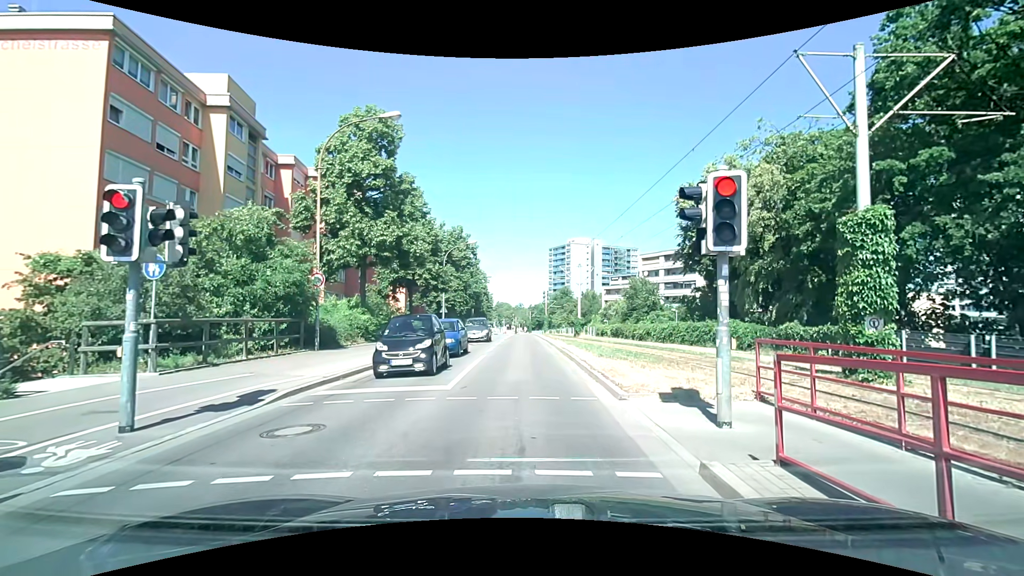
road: tertiary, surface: asphalt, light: Day
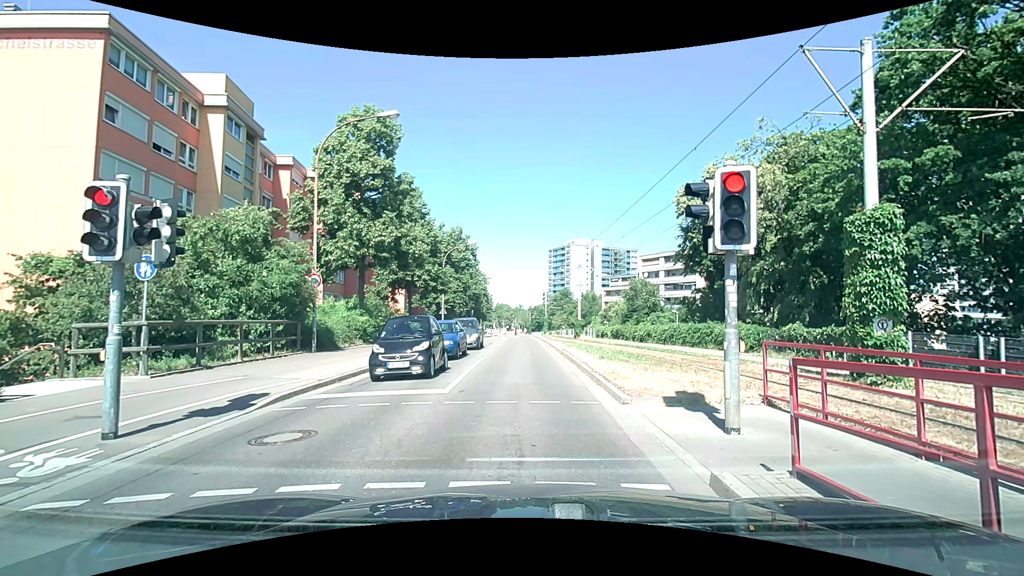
(0.0, +0.3) m; 0°
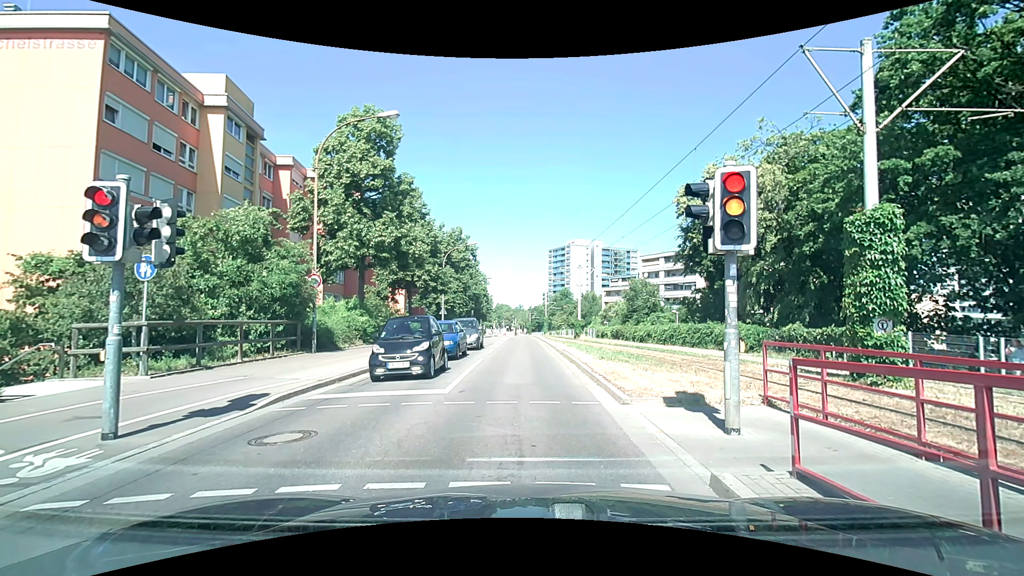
(0.0, 0.0) m; 0°
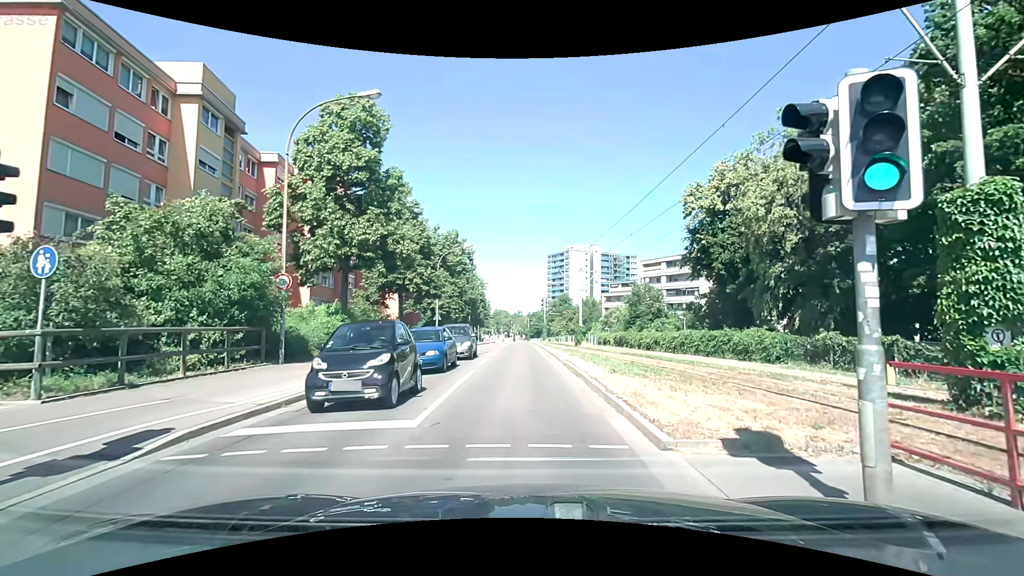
(0.0, +2.8) m; +1°
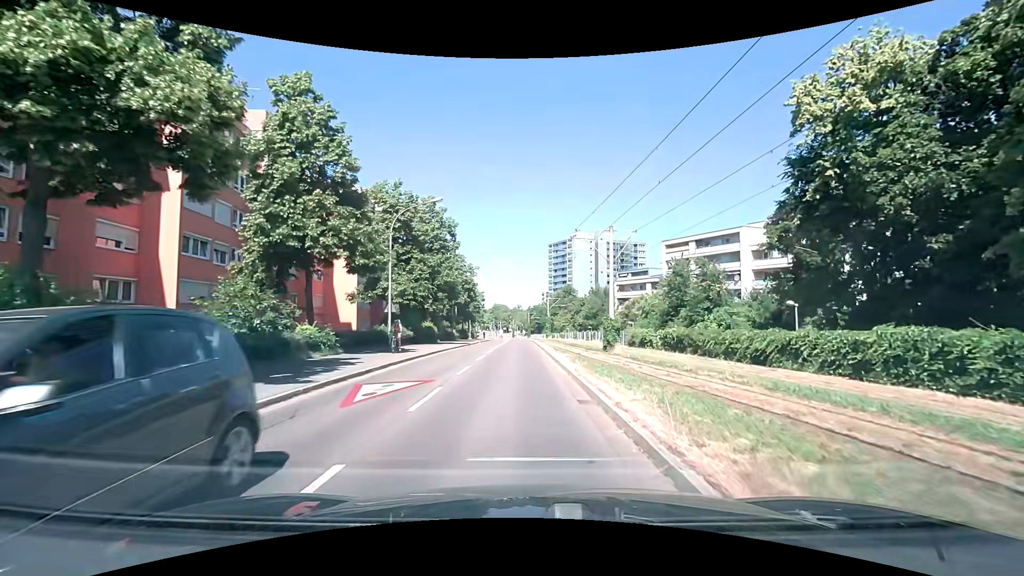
(-0.3, +17.5) m; -1°
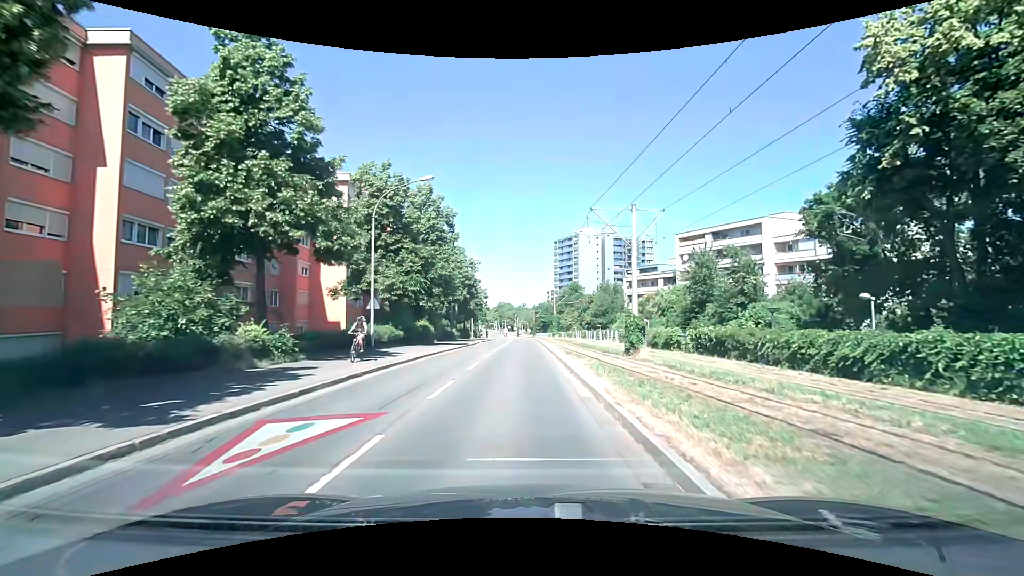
(0.0, +4.8) m; -1°
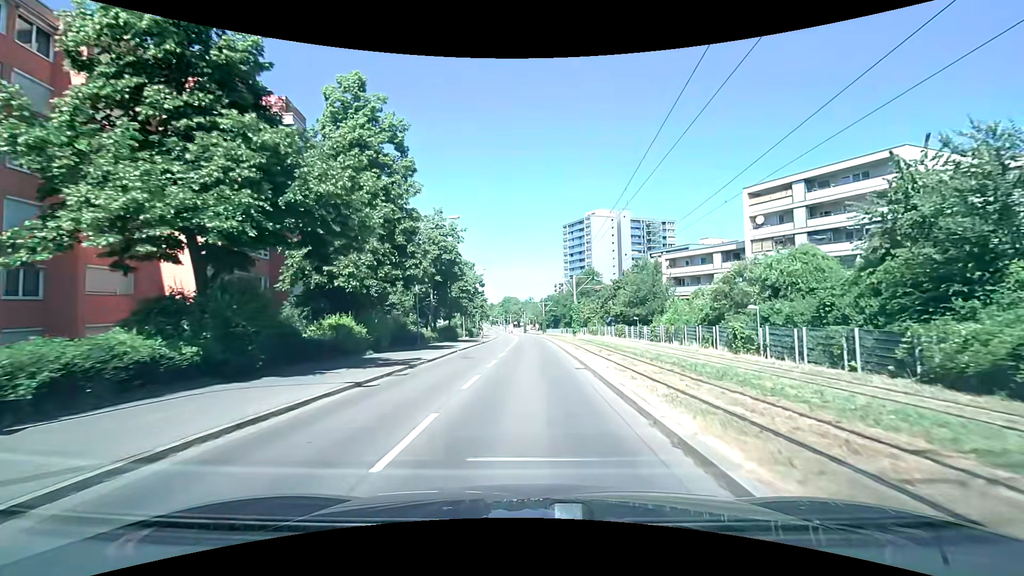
(-0.1, +22.9) m; 0°
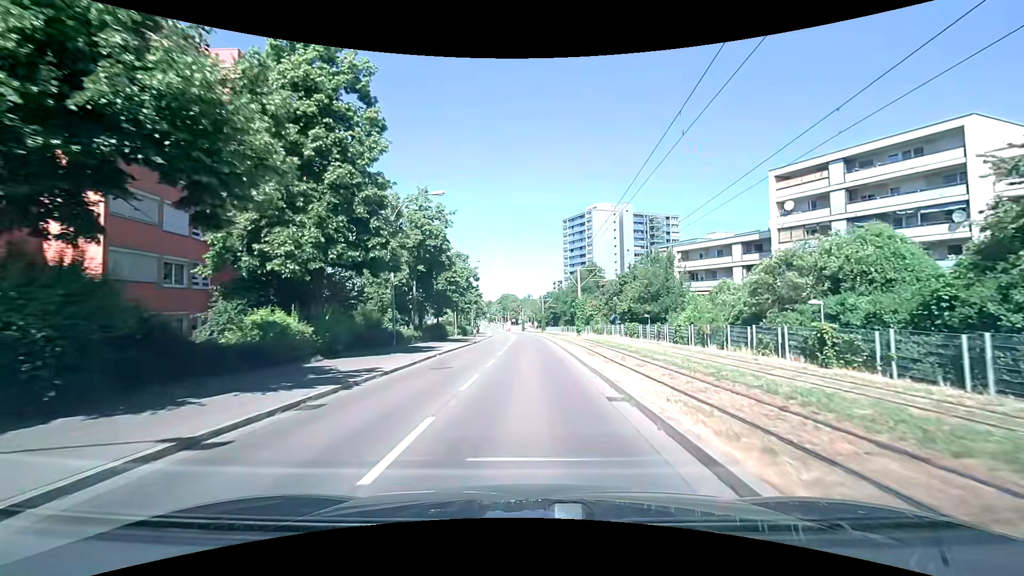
(0.0, +6.4) m; 0°
